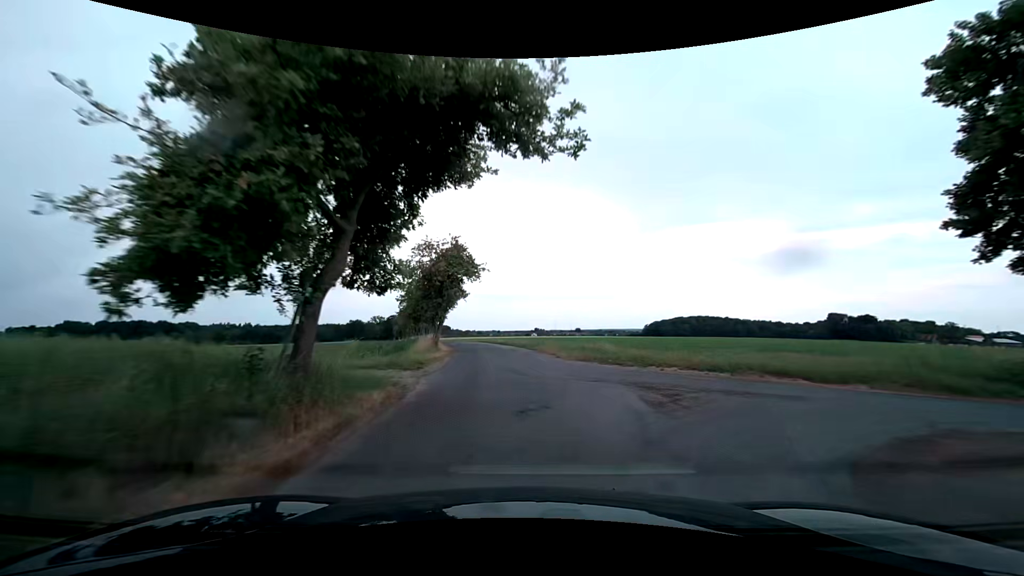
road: unclassified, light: Day
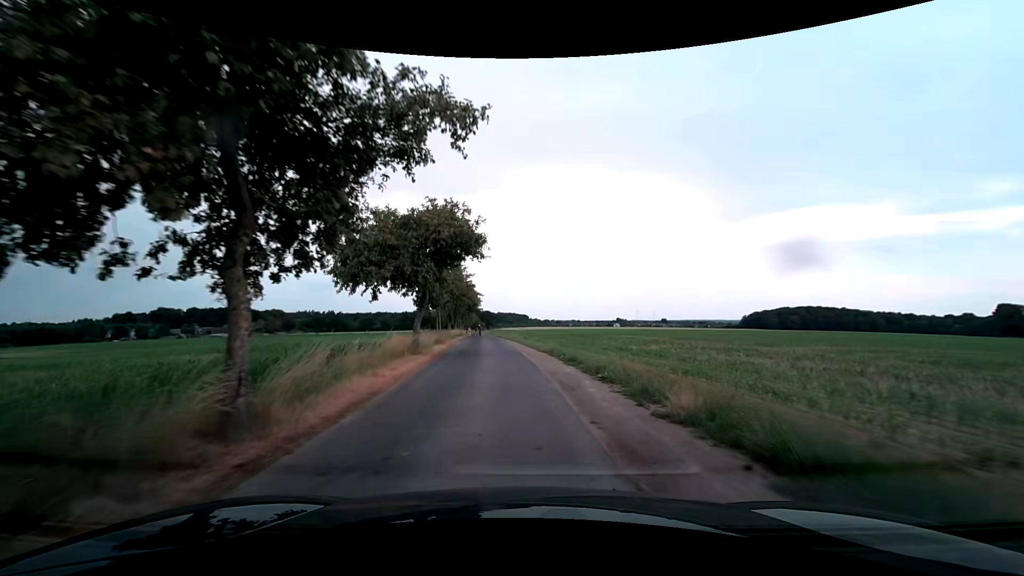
(-3.1, +39.1) m; -9°
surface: asphalt
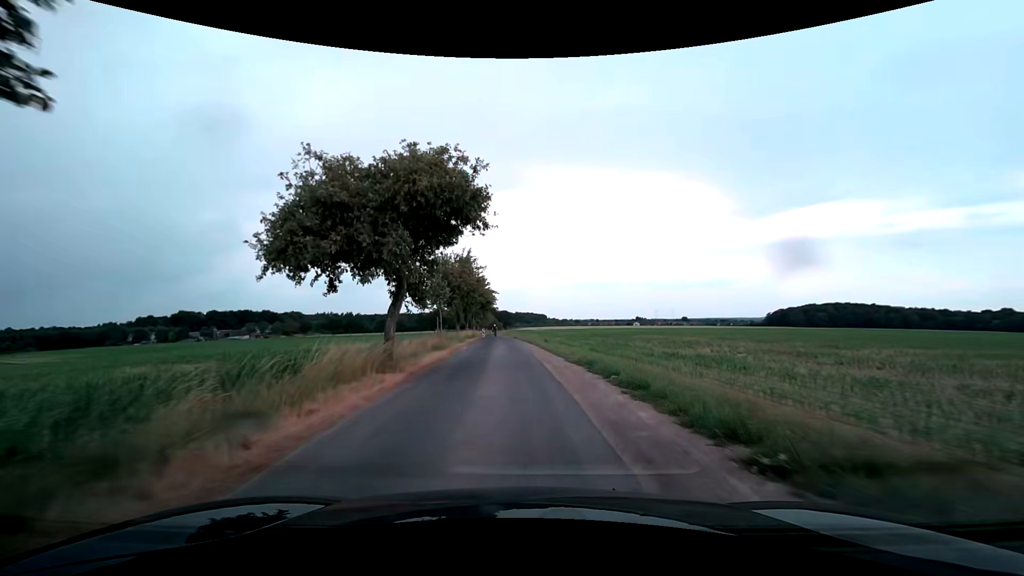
(-0.1, +6.7) m; -2°
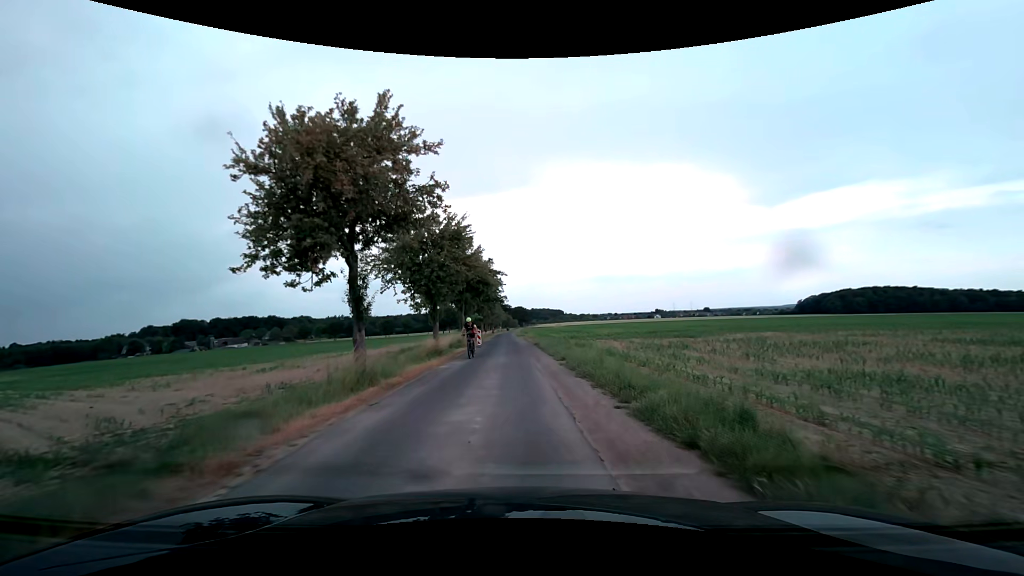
(-0.7, +28.9) m; -2°
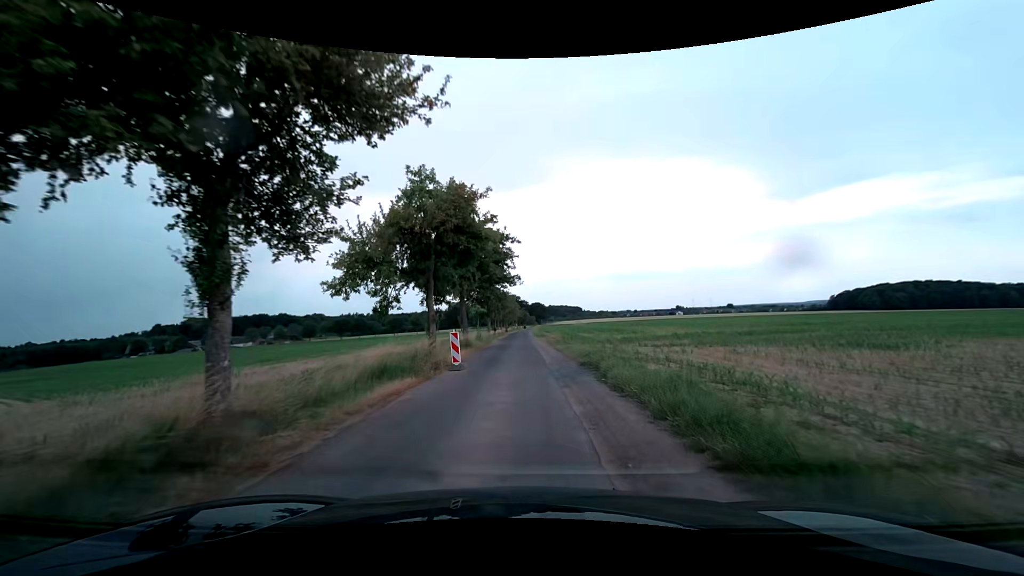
(-0.5, +21.3) m; -2°
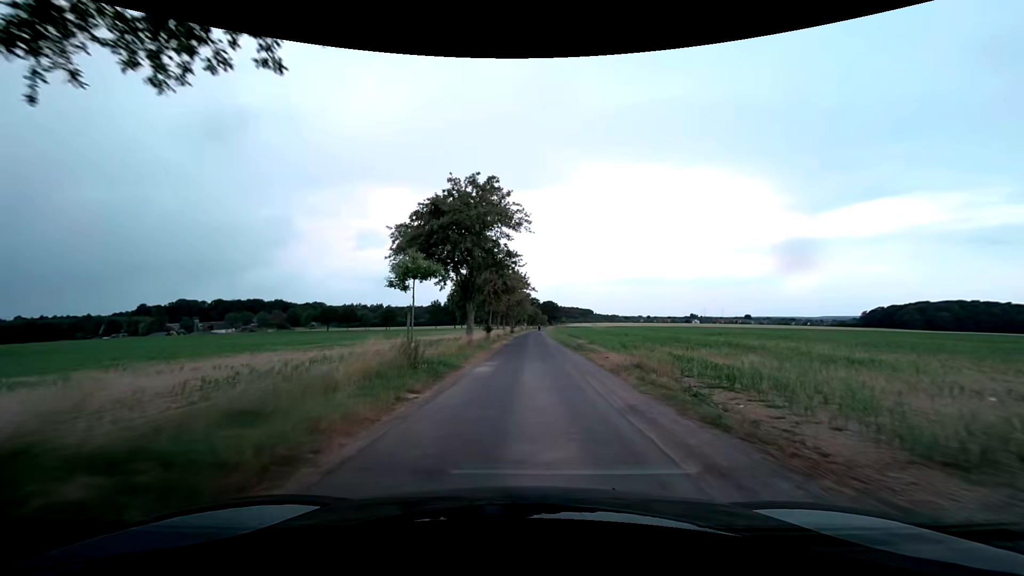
(-1.0, +34.0) m; -1°
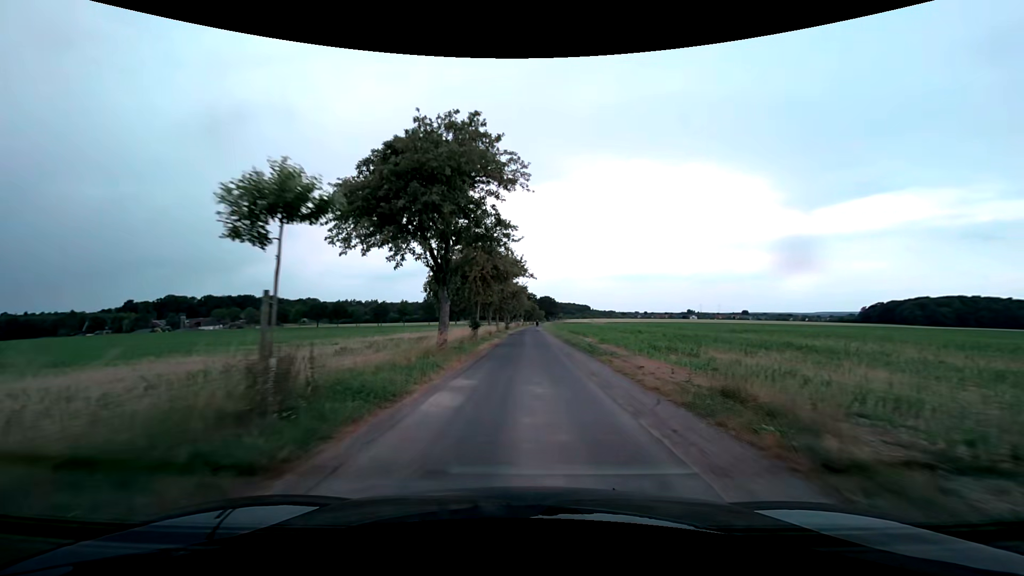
(0.0, +8.1) m; -1°
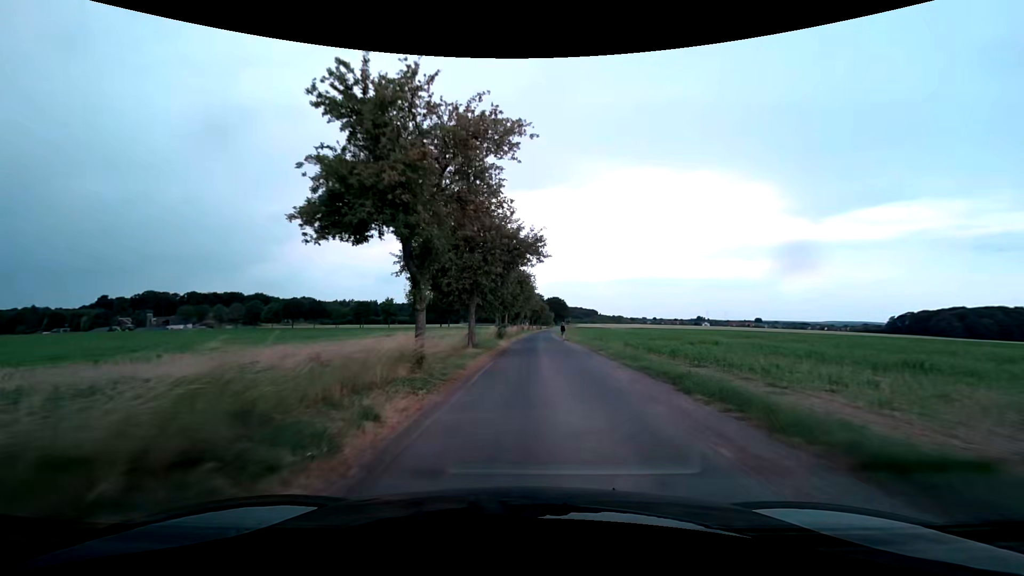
(+0.1, +32.6) m; 0°
(0, +10) (0, +20) (0, +30) (+1, +40) (+1, +50) (+1, +60) (+2, +70) (+2, +80) (+3, +90) (+4, +100) m
